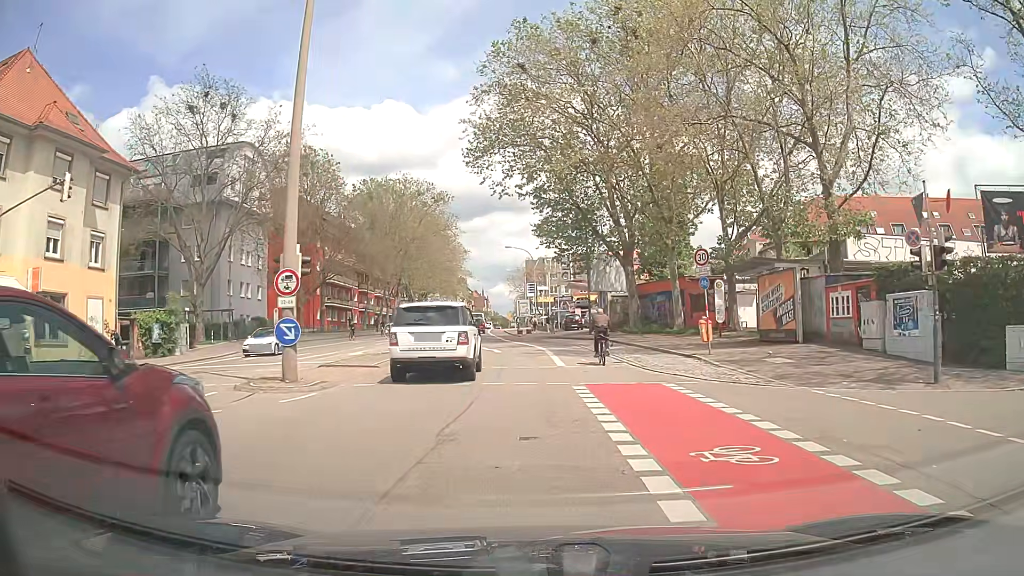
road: secondary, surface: asphalt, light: Day
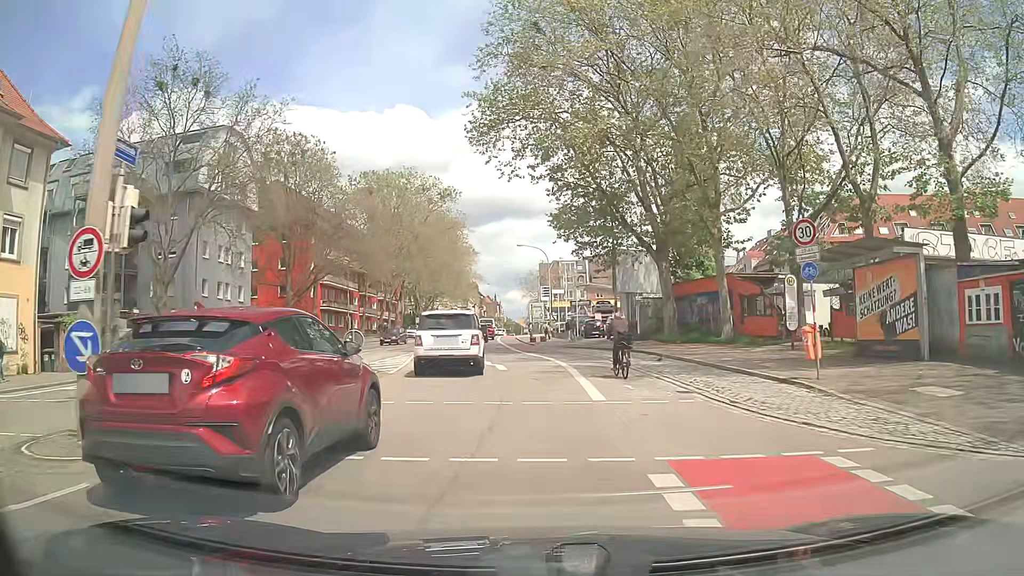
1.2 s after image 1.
(-0.1, +7.9) m; -1°
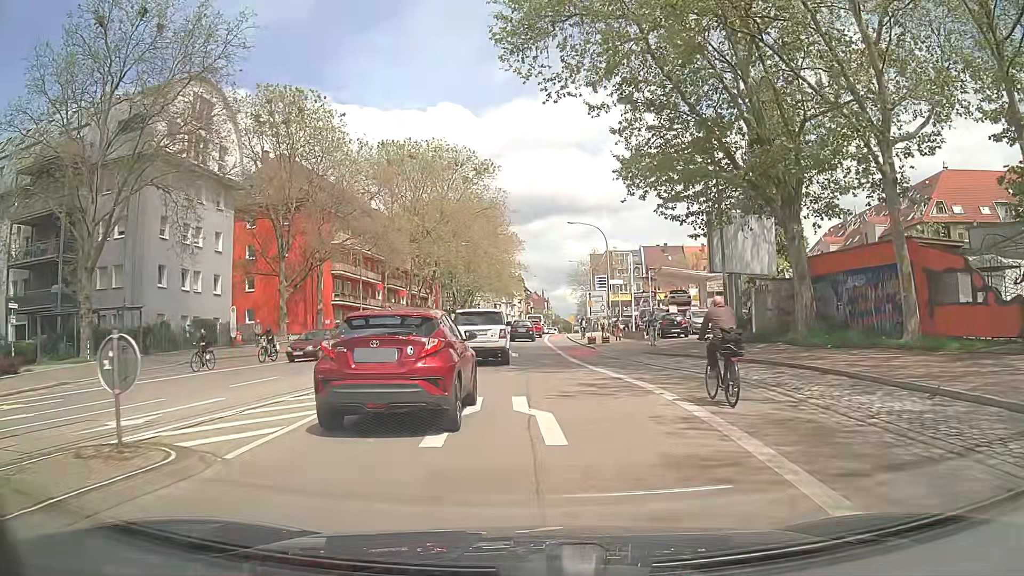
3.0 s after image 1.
(-0.5, +13.9) m; -4°
